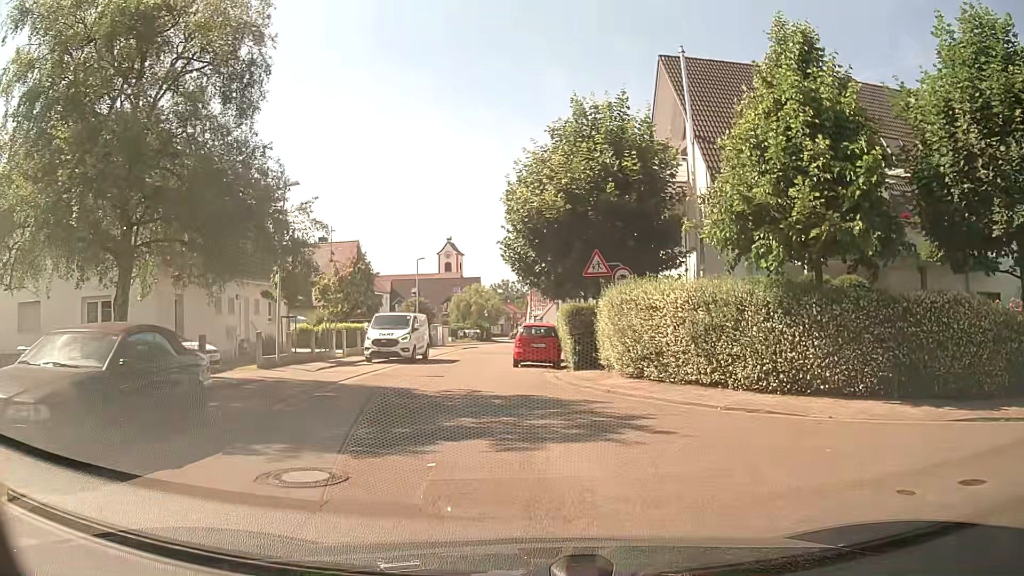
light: Day
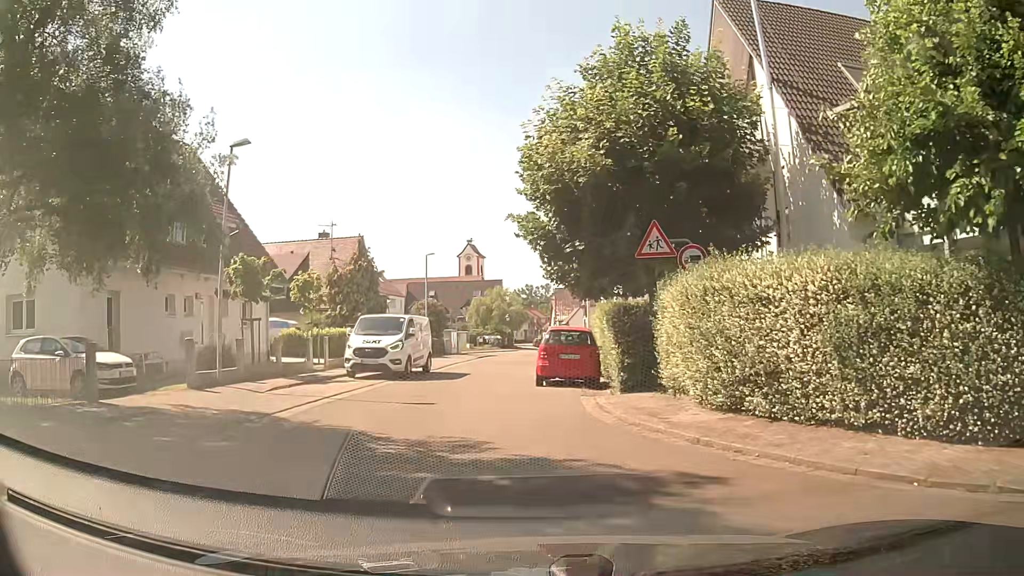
(-0.1, +6.0) m; -3°
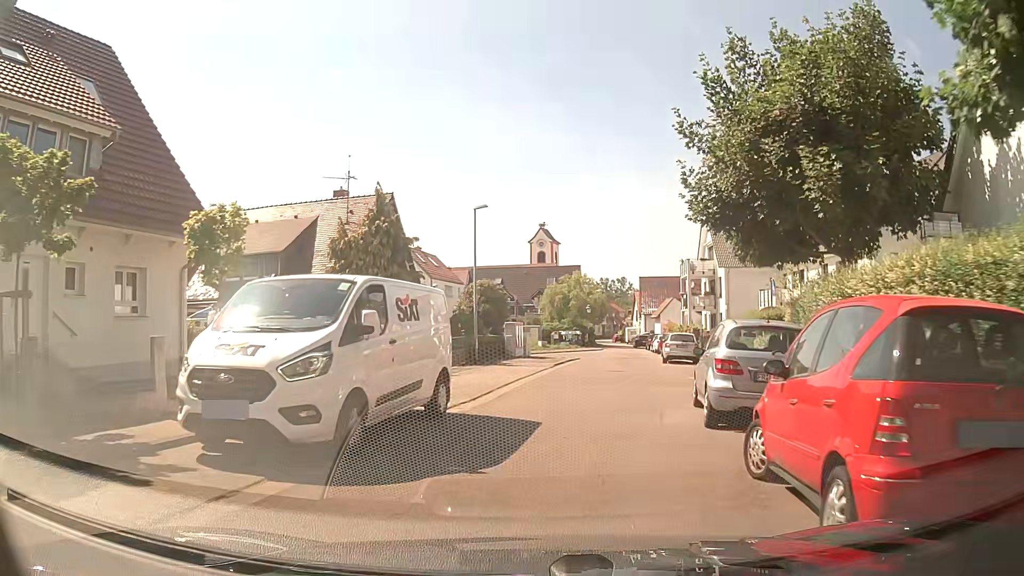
(-0.9, +14.0) m; -5°
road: residential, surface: asphalt
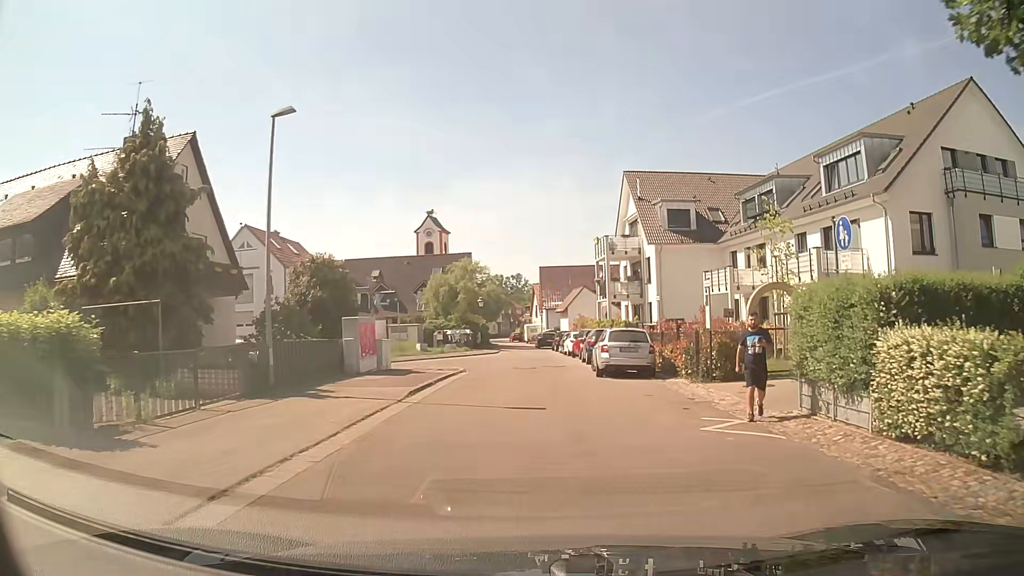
(+0.9, +12.0) m; +7°
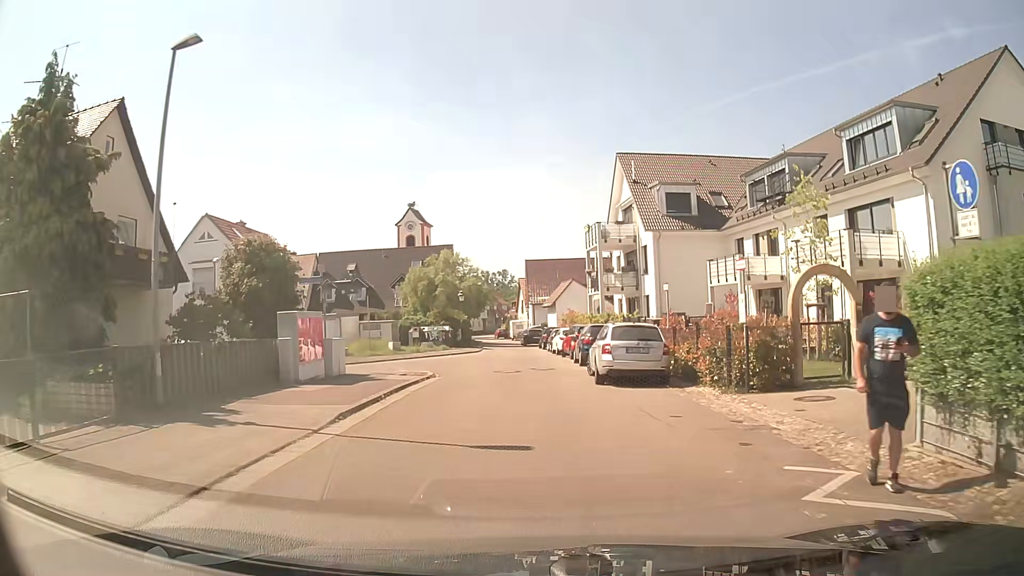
(+0.1, +4.1) m; +2°
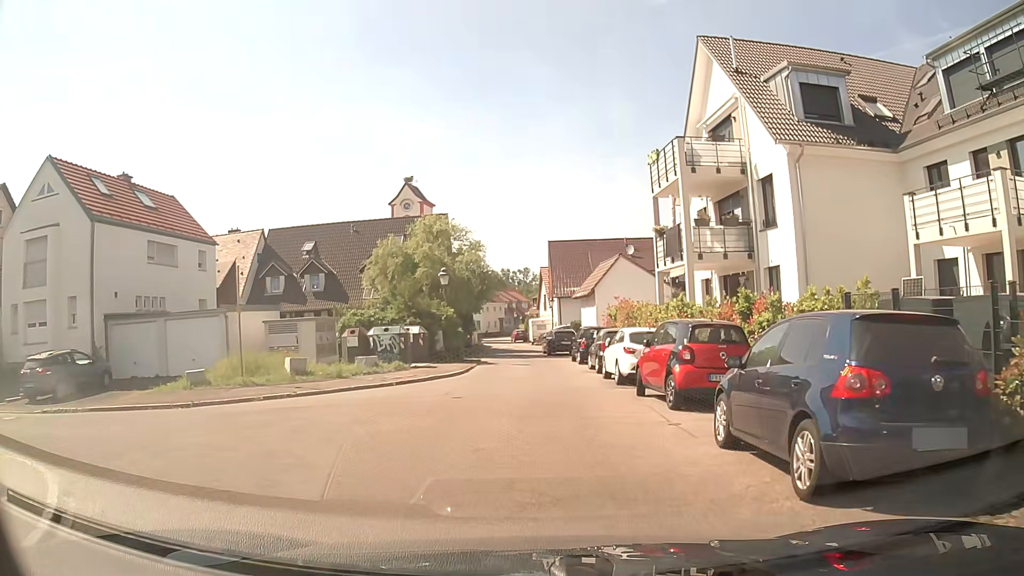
(-0.2, +18.4) m; -2°
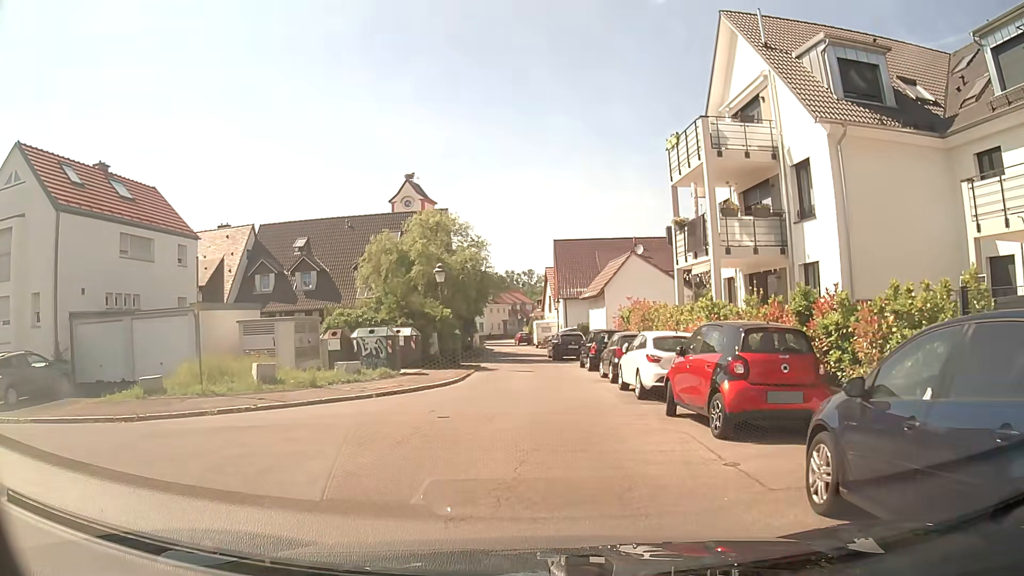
(0.0, +2.7) m; +1°
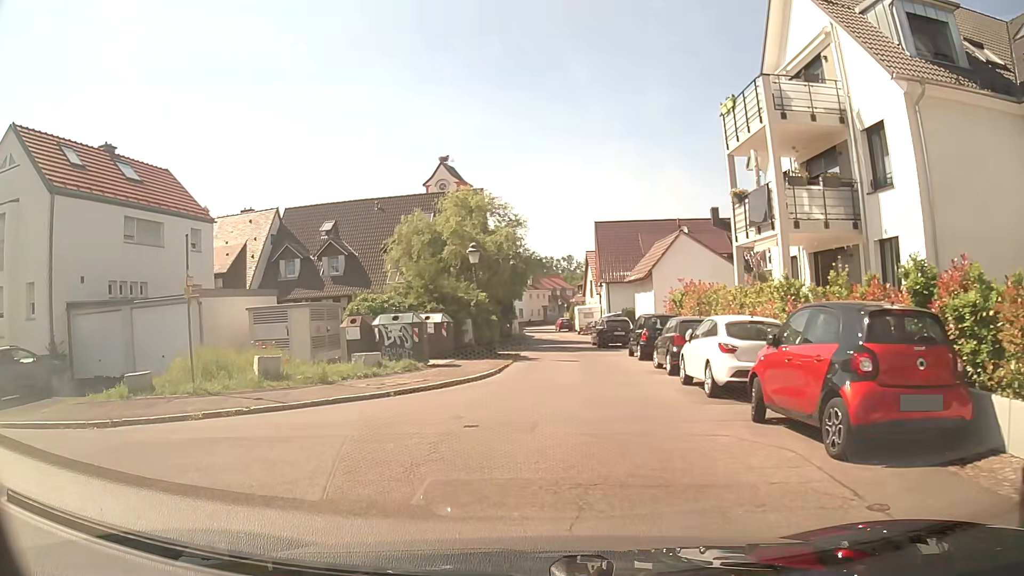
(-0.1, +2.3) m; -5°
